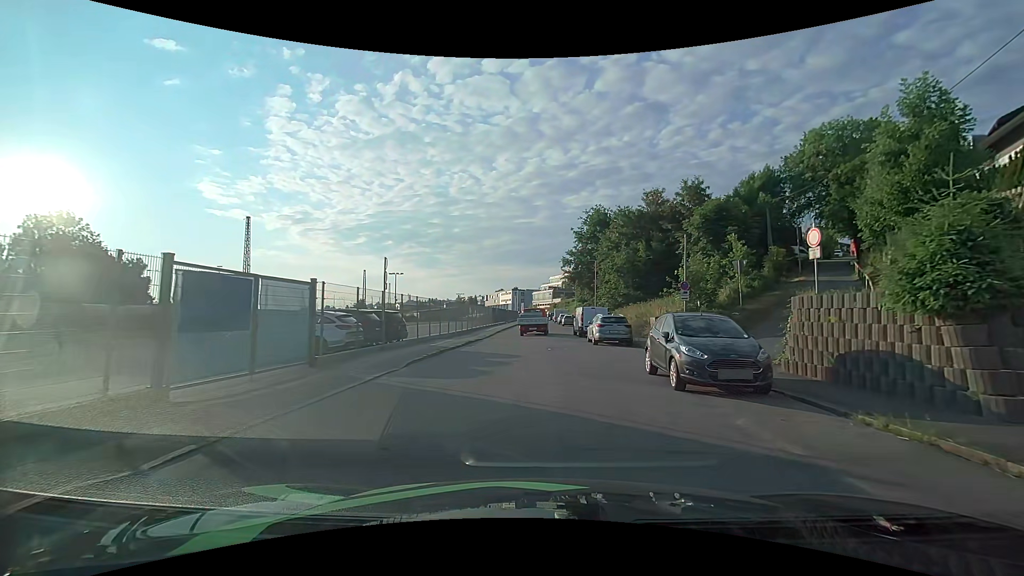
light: Day
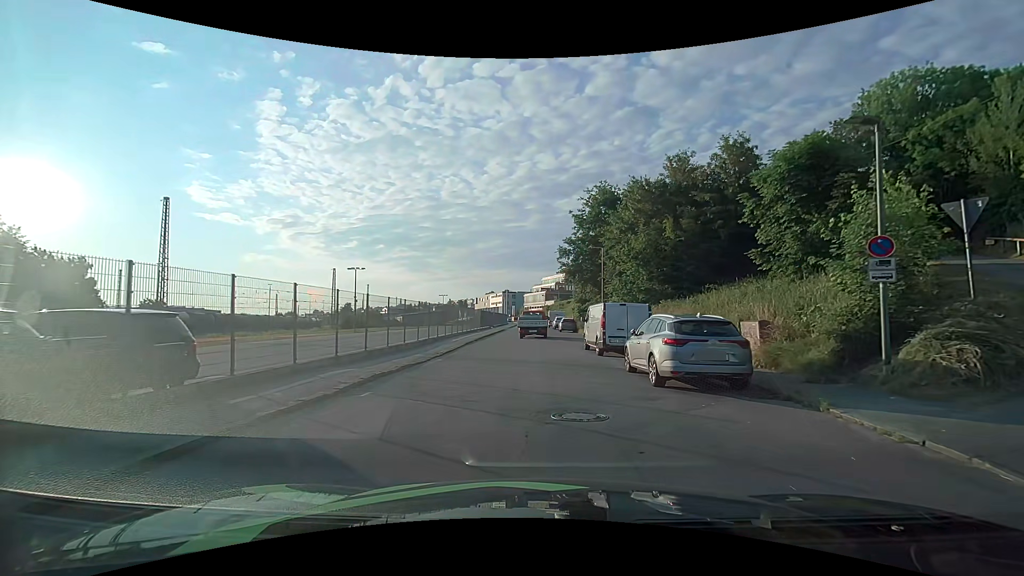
(+0.2, +13.6) m; +2°
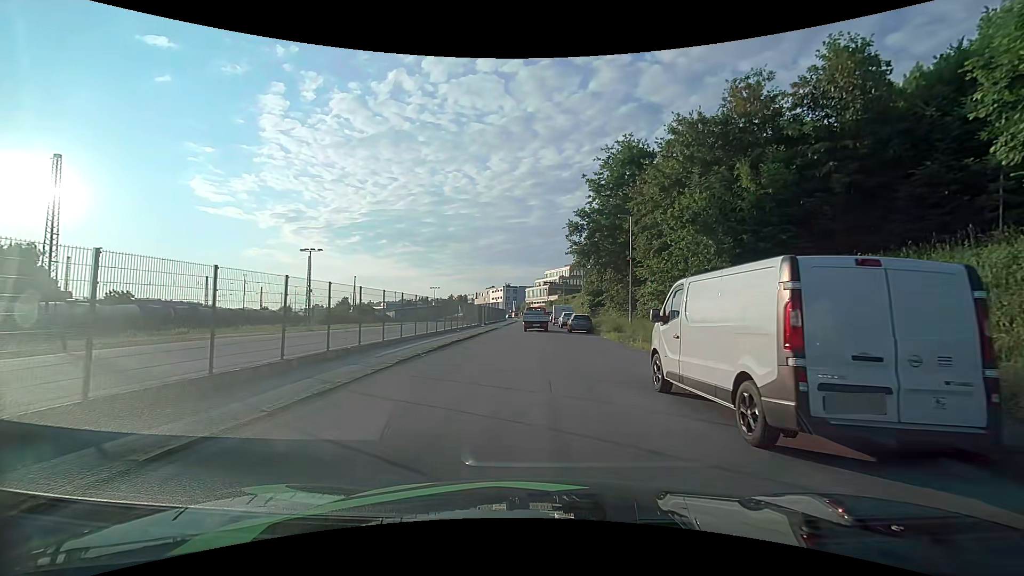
(-0.2, +13.3) m; -1°
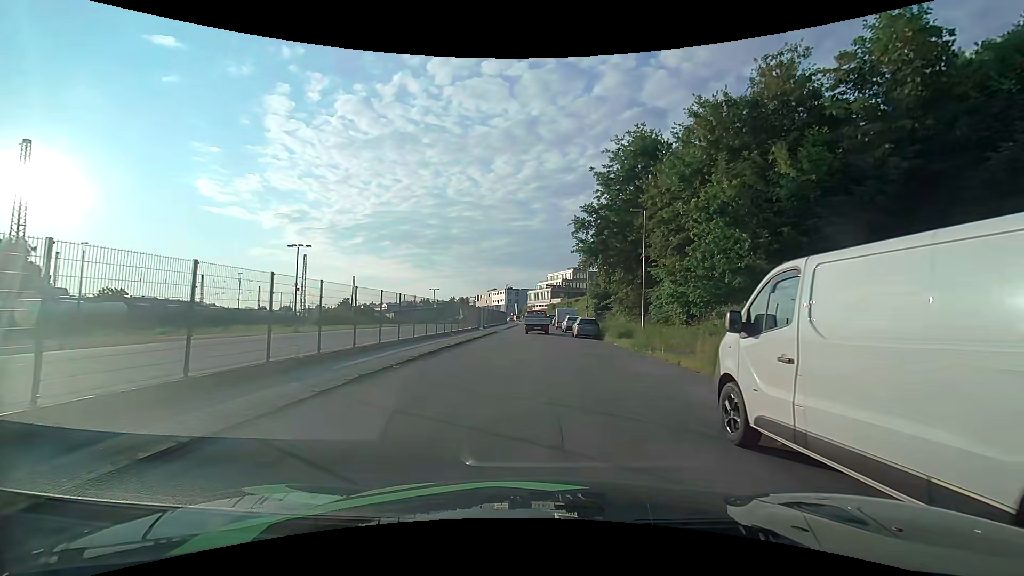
(0.0, +3.3) m; 0°
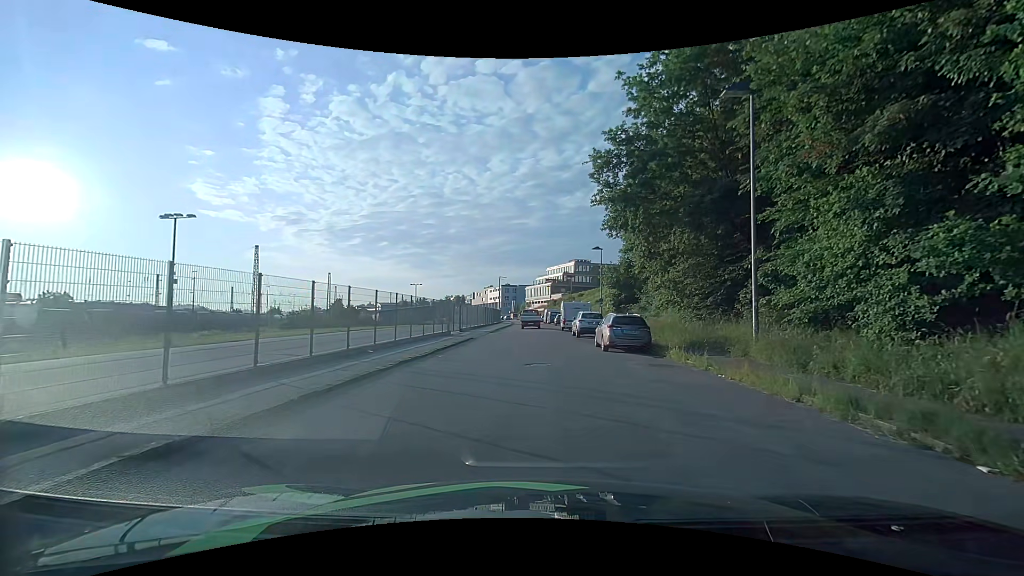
(+0.1, +15.6) m; 0°
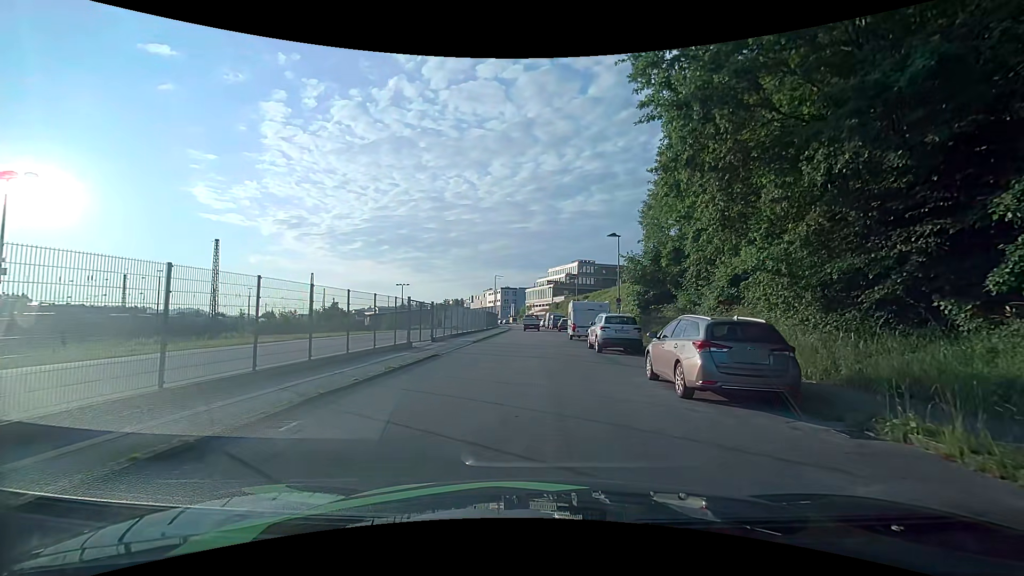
(0.0, +10.2) m; +1°
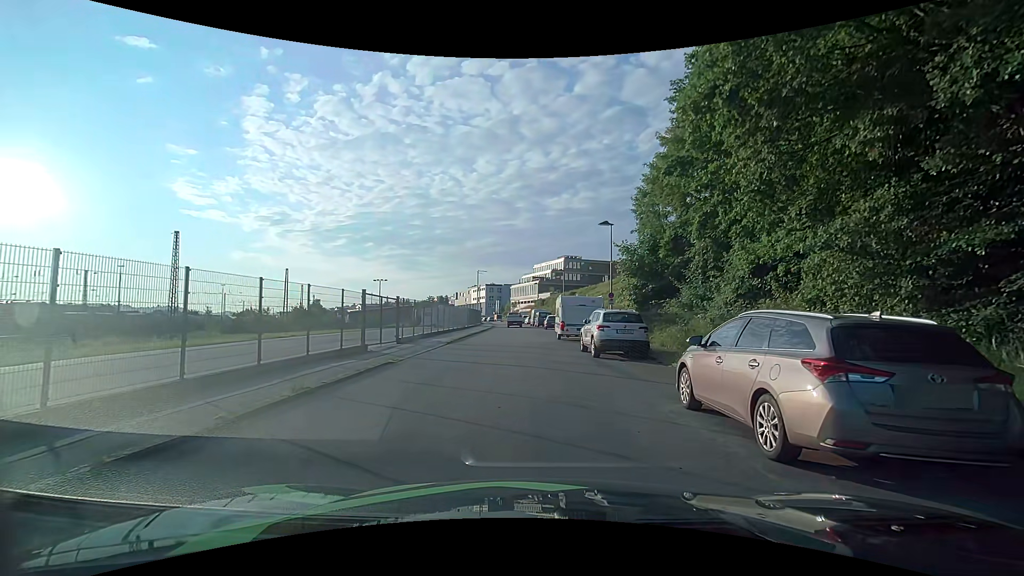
(0.0, +3.9) m; +1°
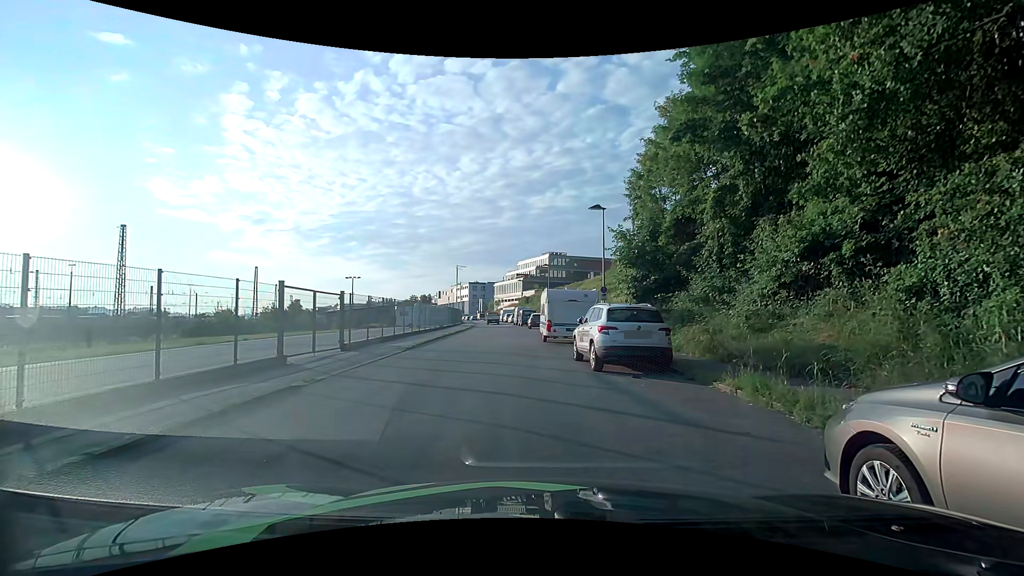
(+0.1, +4.5) m; +4°
